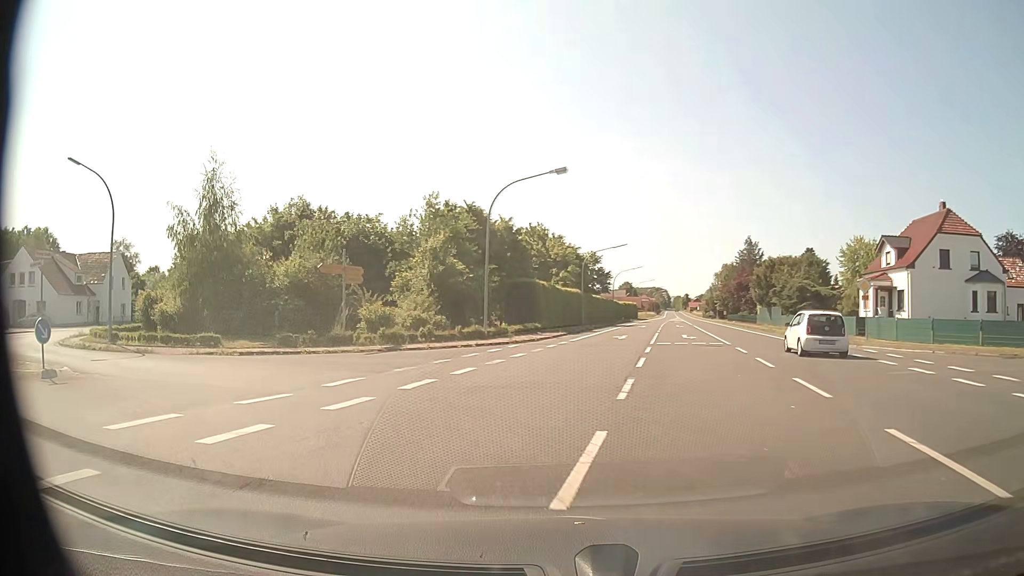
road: primary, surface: asphalt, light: Day
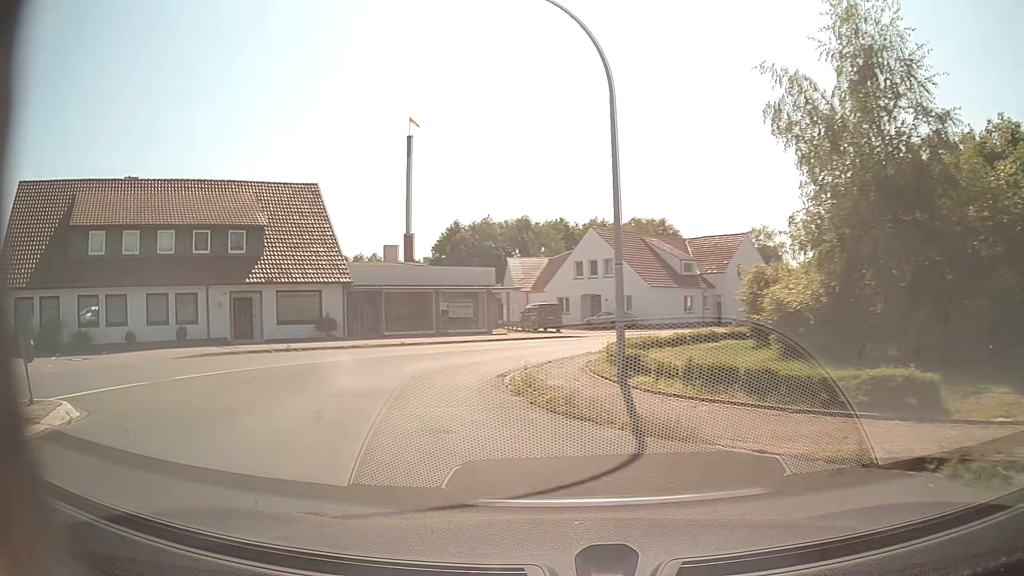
(-7.9, +16.4) m; -57°
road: tertiary
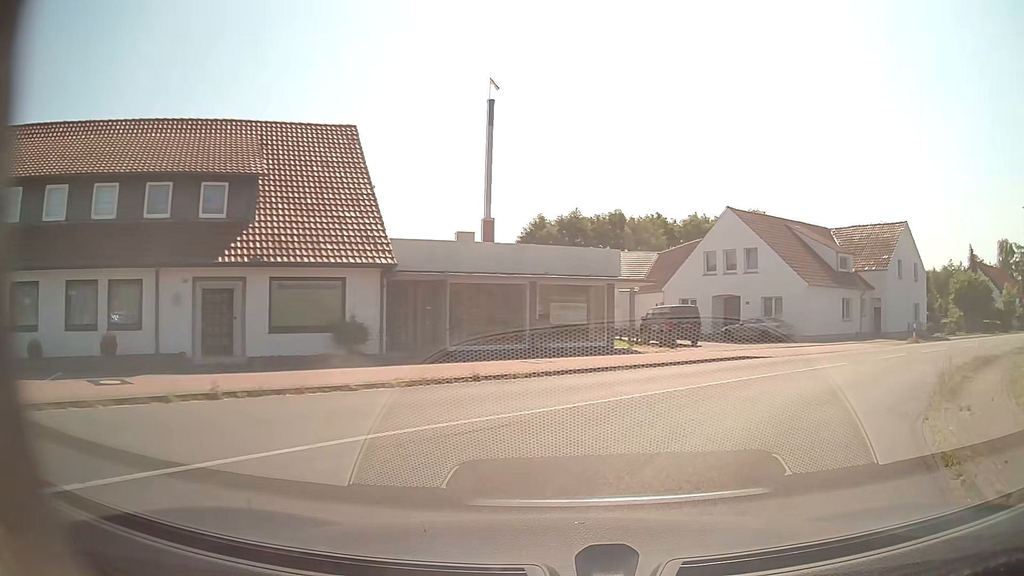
(-2.8, +13.2) m; -7°
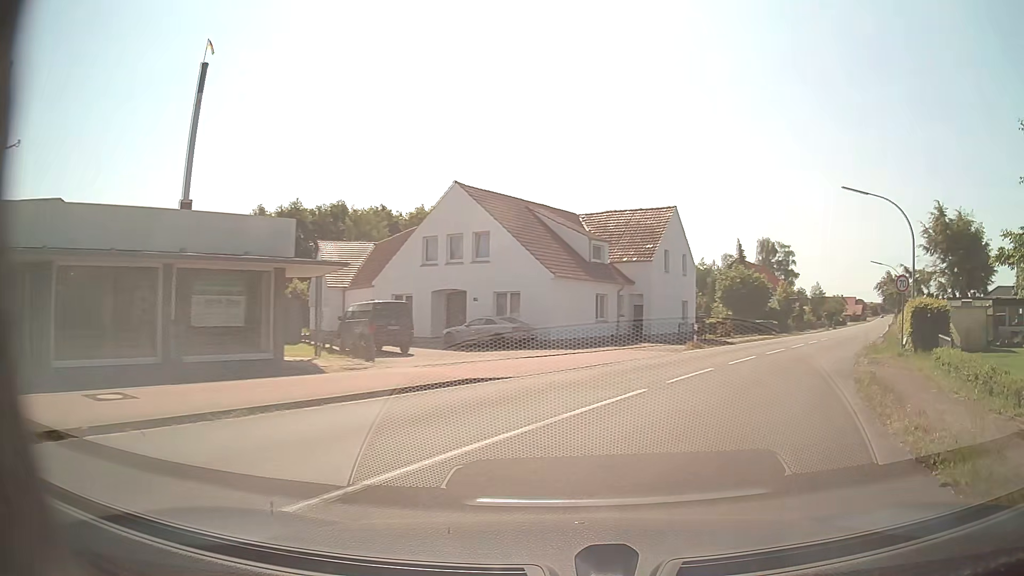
(+1.7, +8.0) m; +24°
(+2, +10) (+6, +19) (+11, +28) (+15, +37) (+20, +45) (+25, +54) (+30, +63) (+35, +71) (+40, +80) (+45, +89) m
